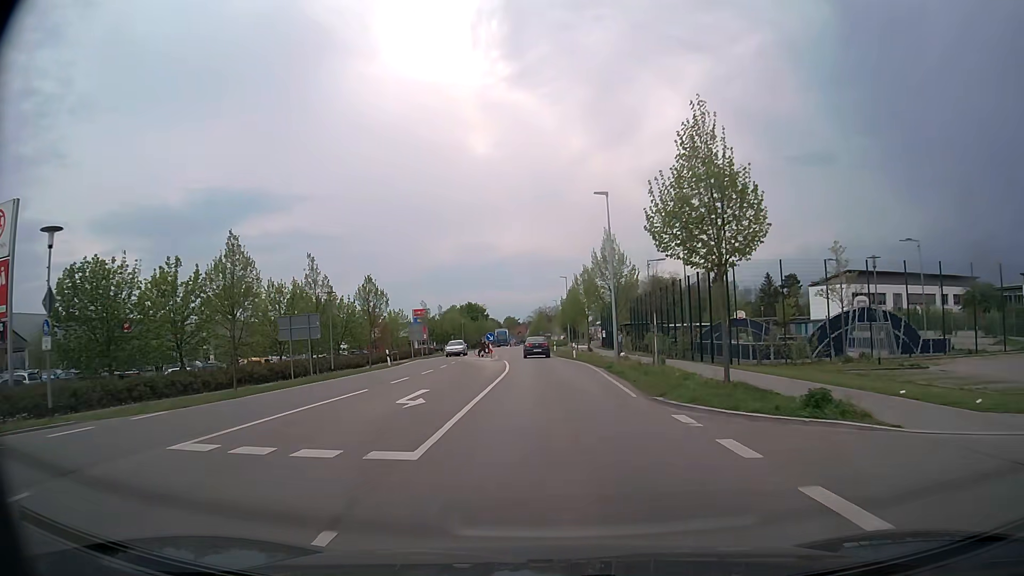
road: tertiary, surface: asphalt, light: Day
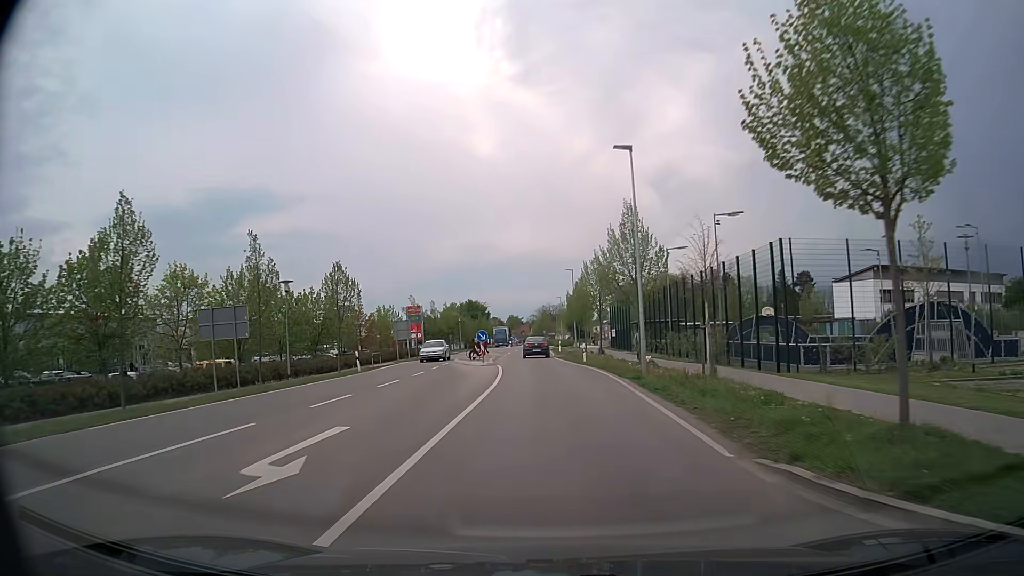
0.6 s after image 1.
(0.0, +7.7) m; 0°
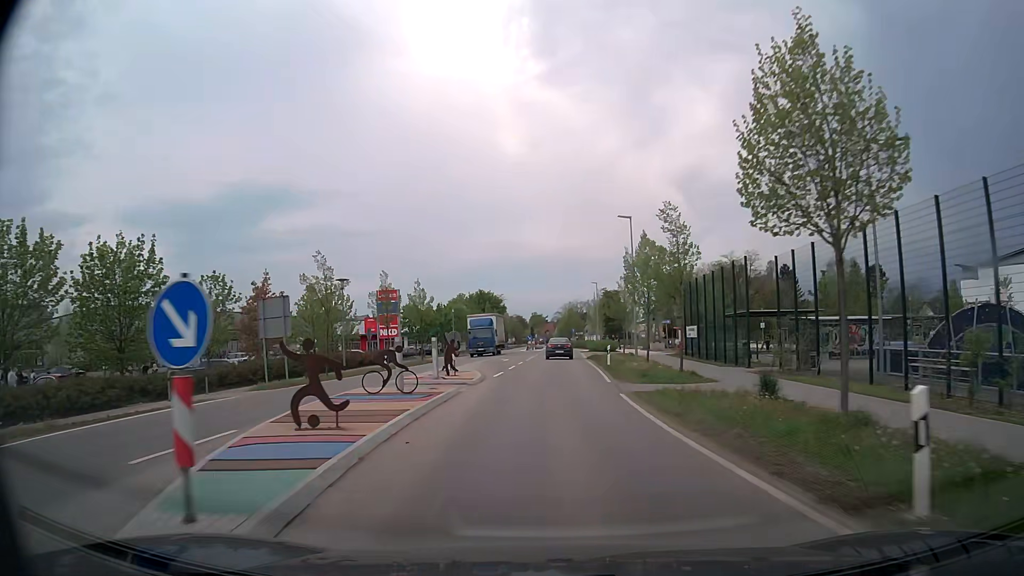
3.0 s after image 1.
(-0.7, +30.6) m; -2°
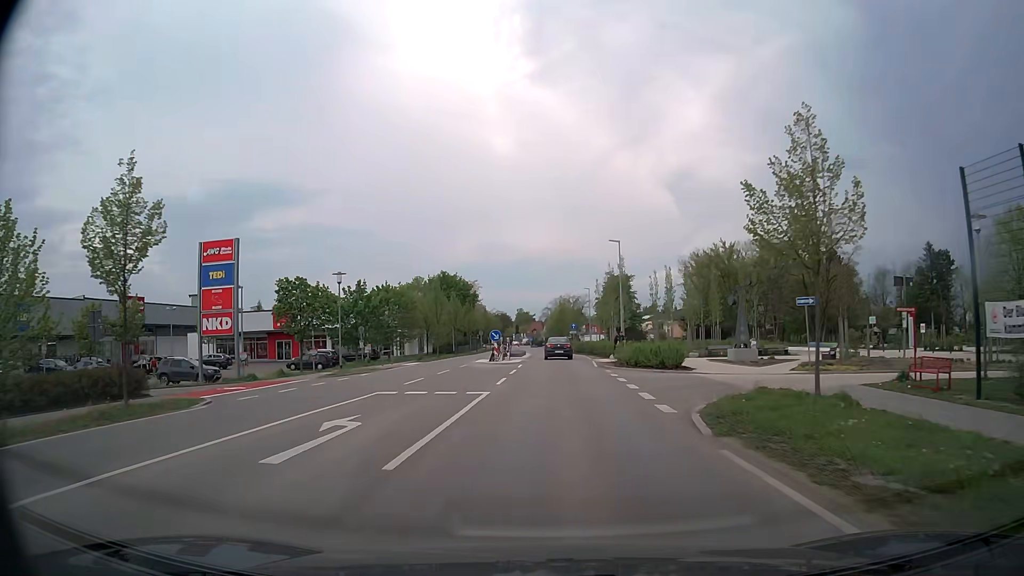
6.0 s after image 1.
(+0.2, +35.7) m; +1°
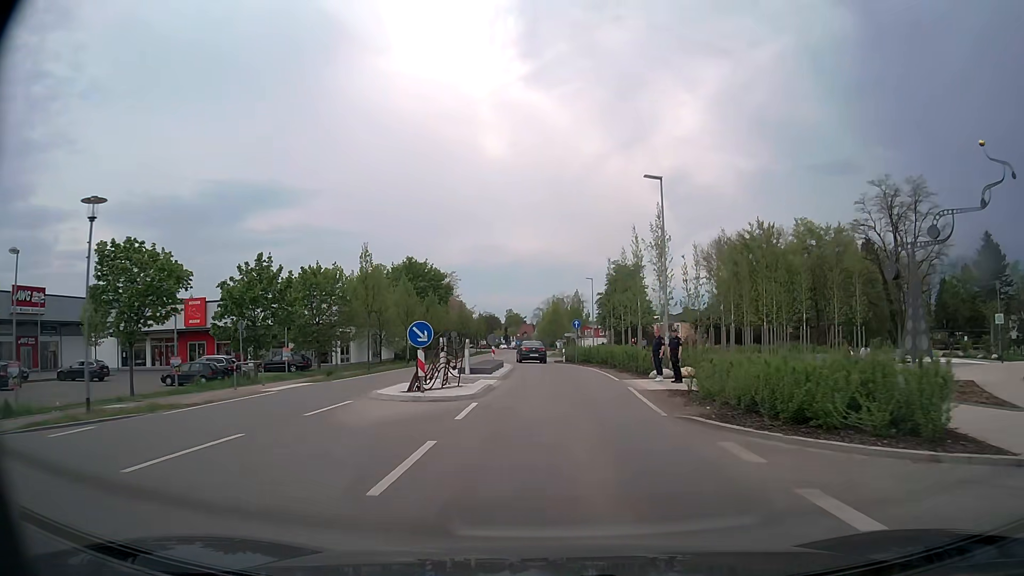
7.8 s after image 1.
(0.0, +19.9) m; +1°
